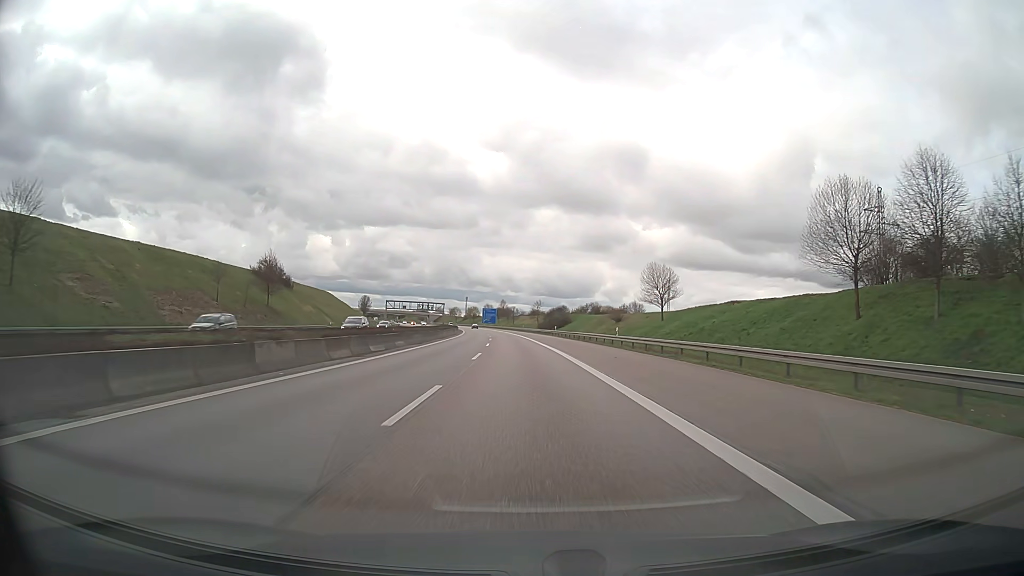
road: motorway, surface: asphalt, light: Day
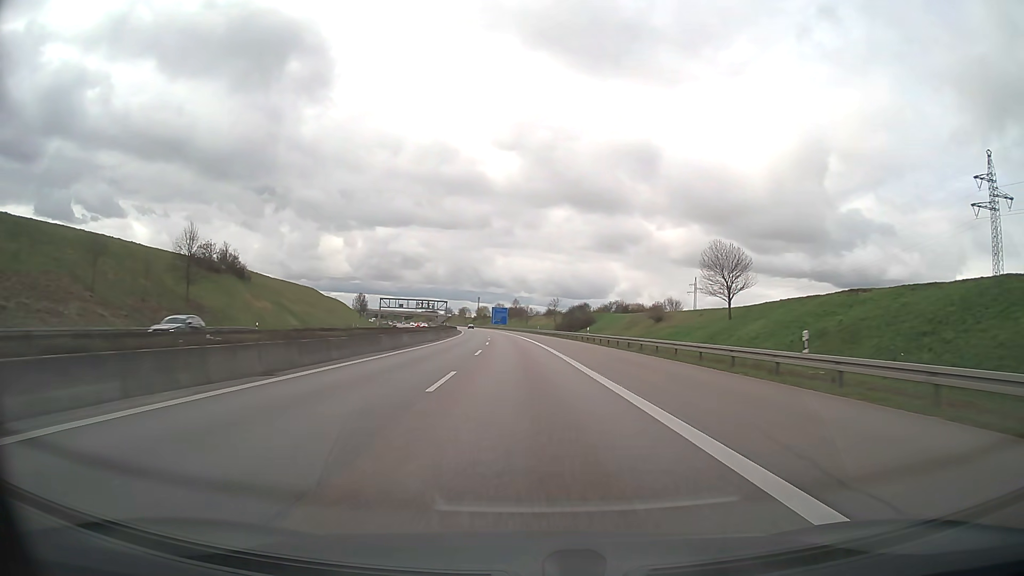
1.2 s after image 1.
(-0.3, +31.4) m; -1°
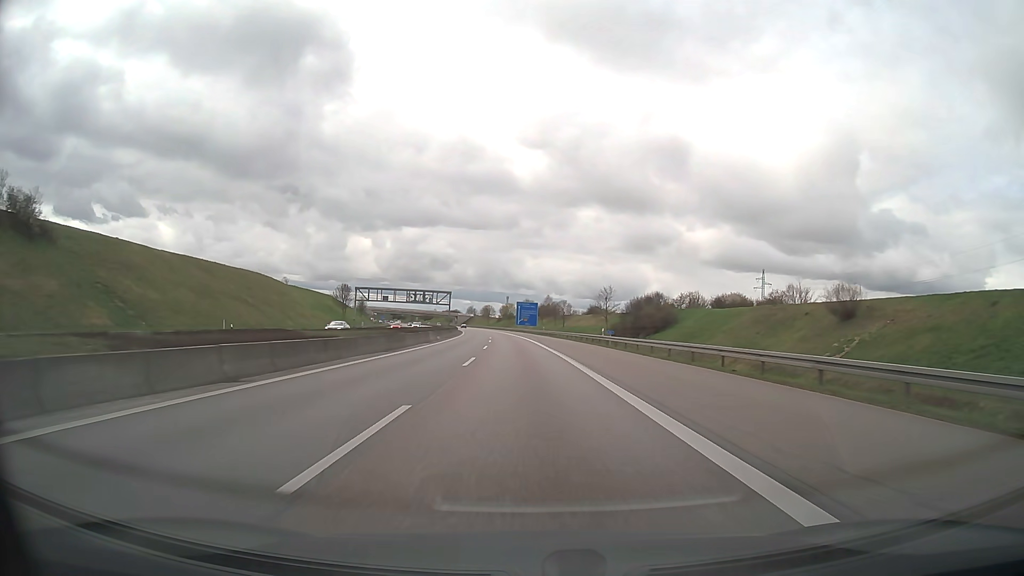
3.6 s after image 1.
(-1.6, +63.0) m; -3°
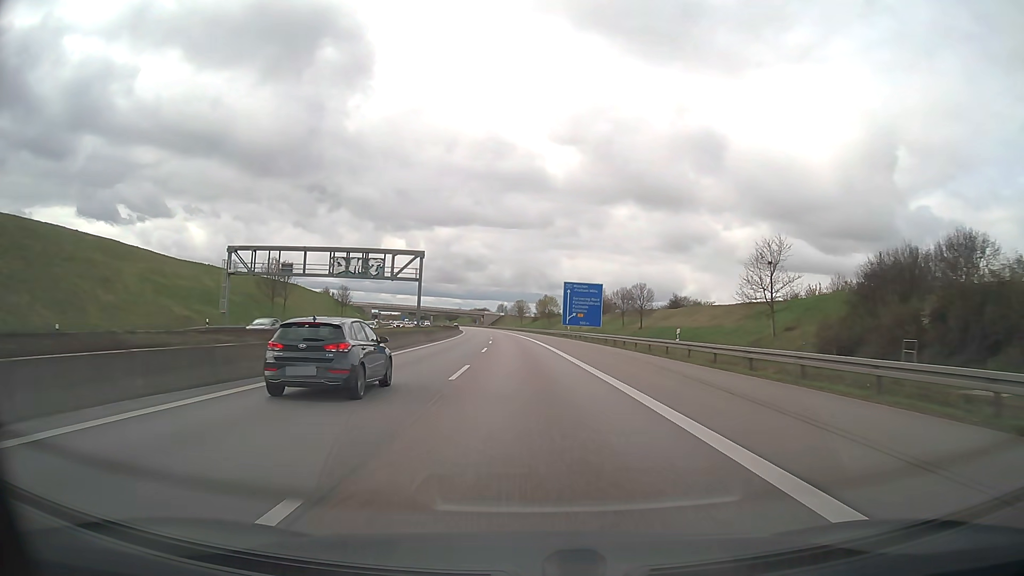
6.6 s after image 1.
(-2.5, +78.9) m; -3°
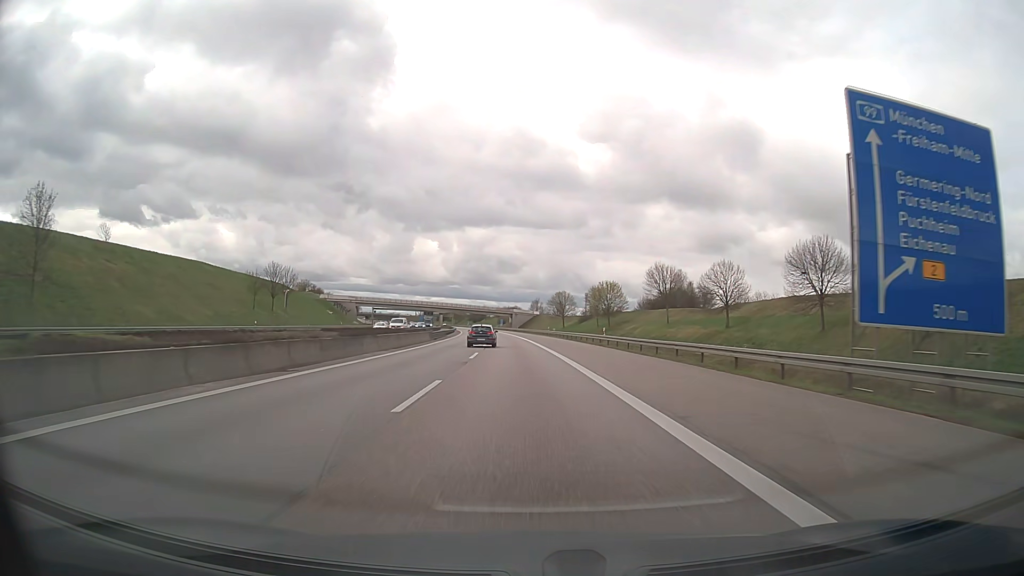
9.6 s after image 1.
(-2.1, +79.0) m; -3°
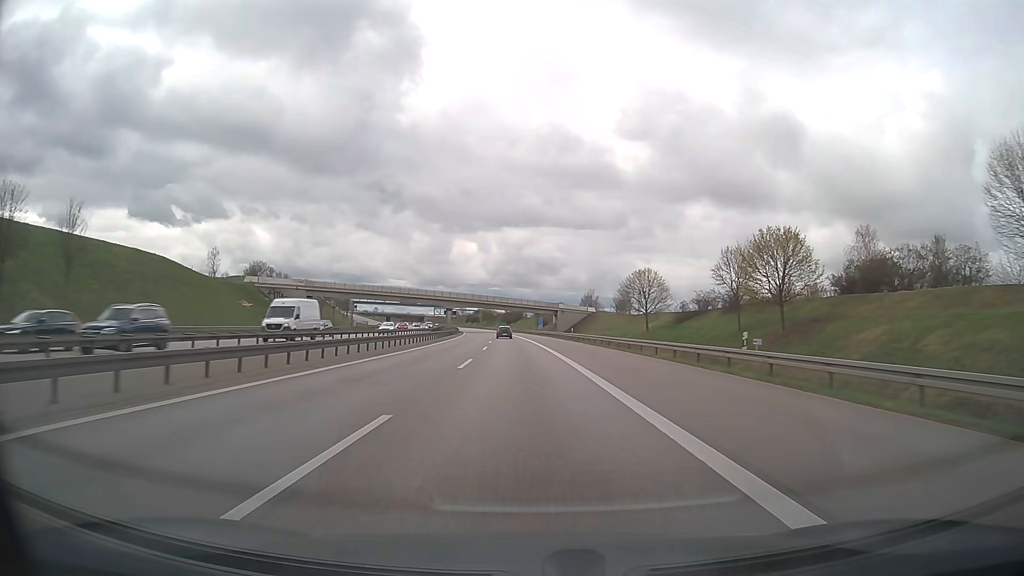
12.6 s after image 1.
(-2.4, +79.0) m; -3°
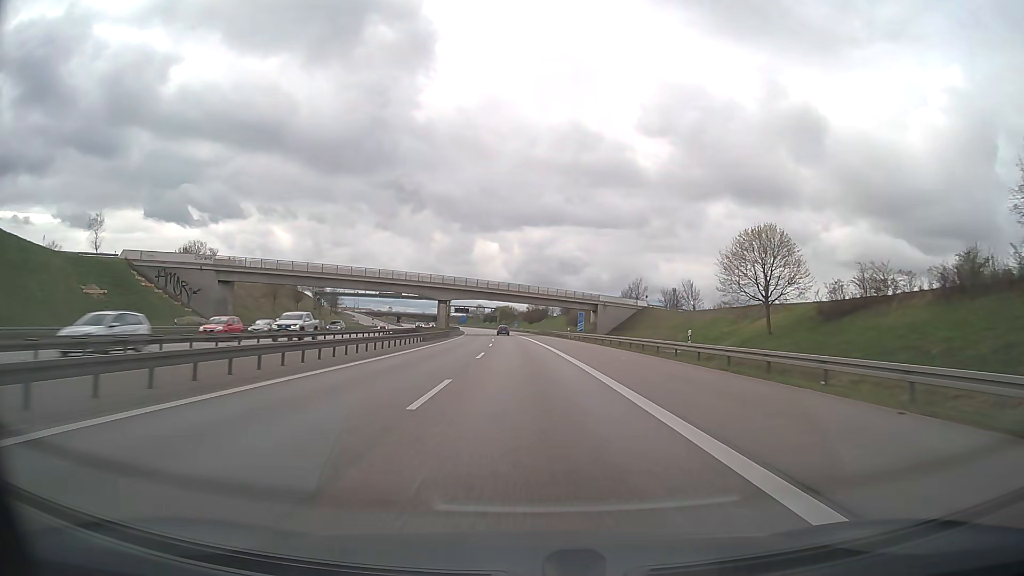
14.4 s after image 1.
(-0.9, +47.5) m; -2°
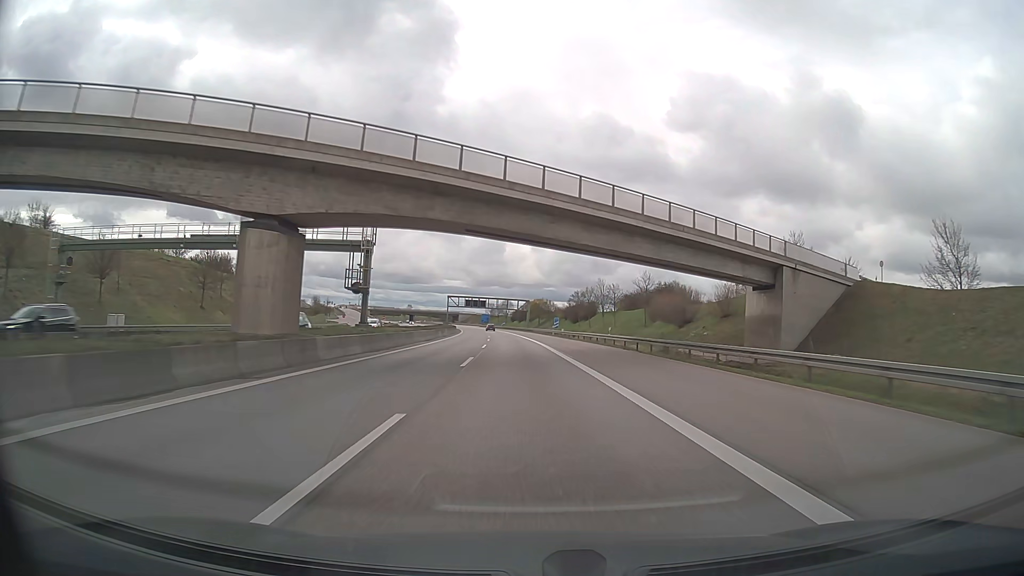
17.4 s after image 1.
(-2.0, +79.2) m; -3°
(0, +10) (0, +20) (0, +30) (-1, +40) (-1, +50) (-1, +60) (-2, +70) (-2, +80) (-3, +90) (-3, +100) m
